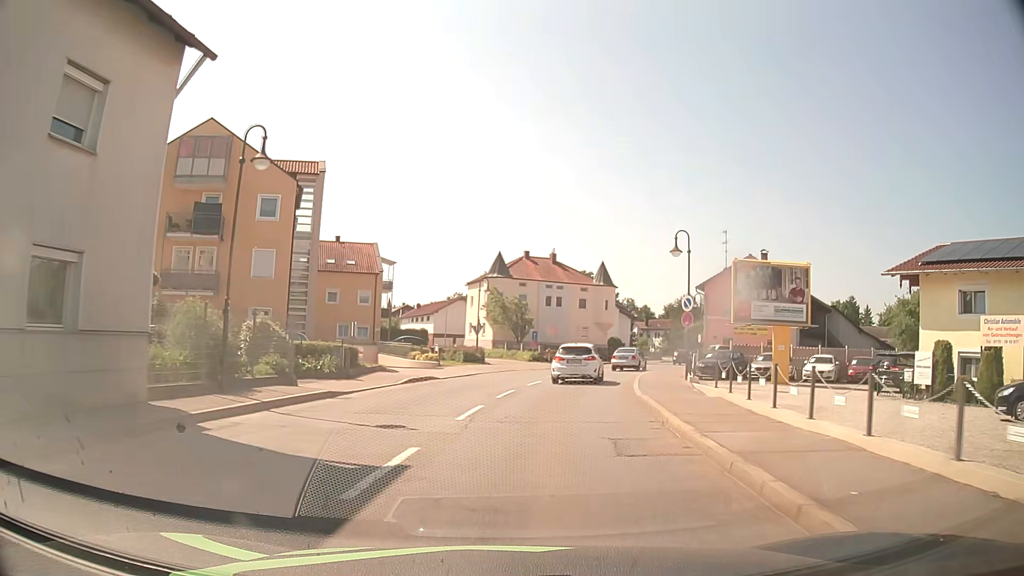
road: secondary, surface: asphalt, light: Day
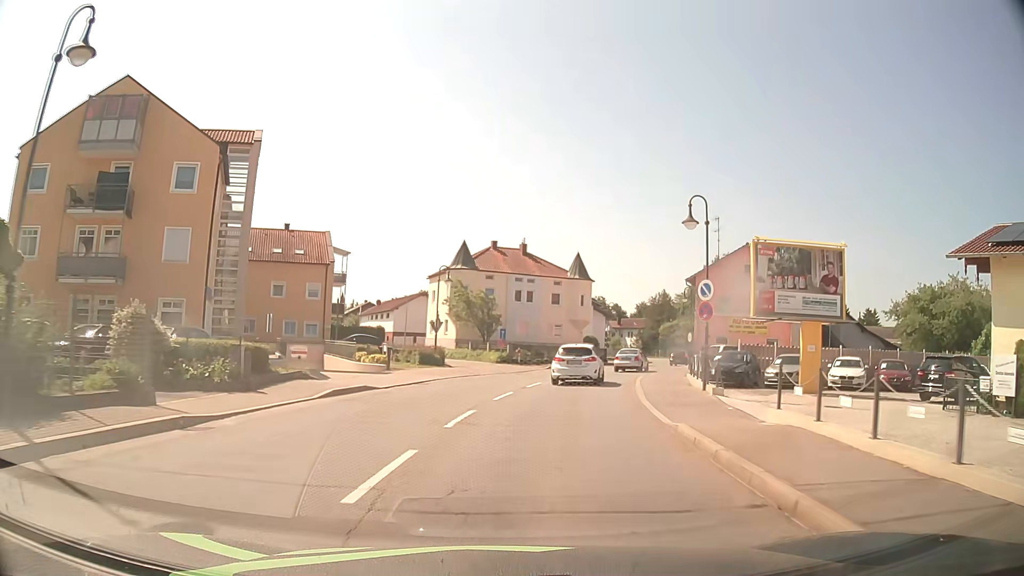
(+0.1, +6.5) m; +2°
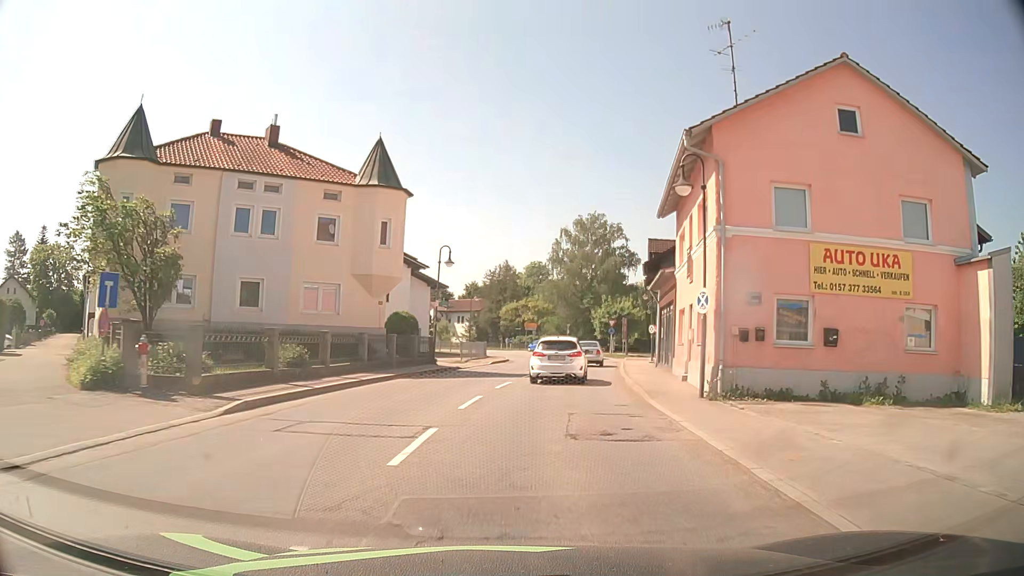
(+4.3, +33.0) m; +15°
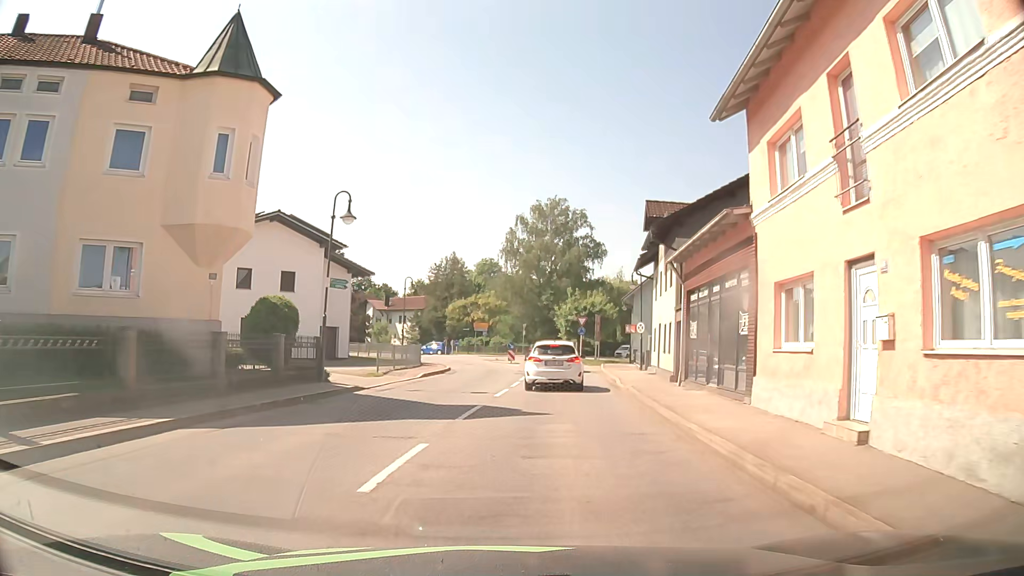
(+0.5, +12.9) m; +4°
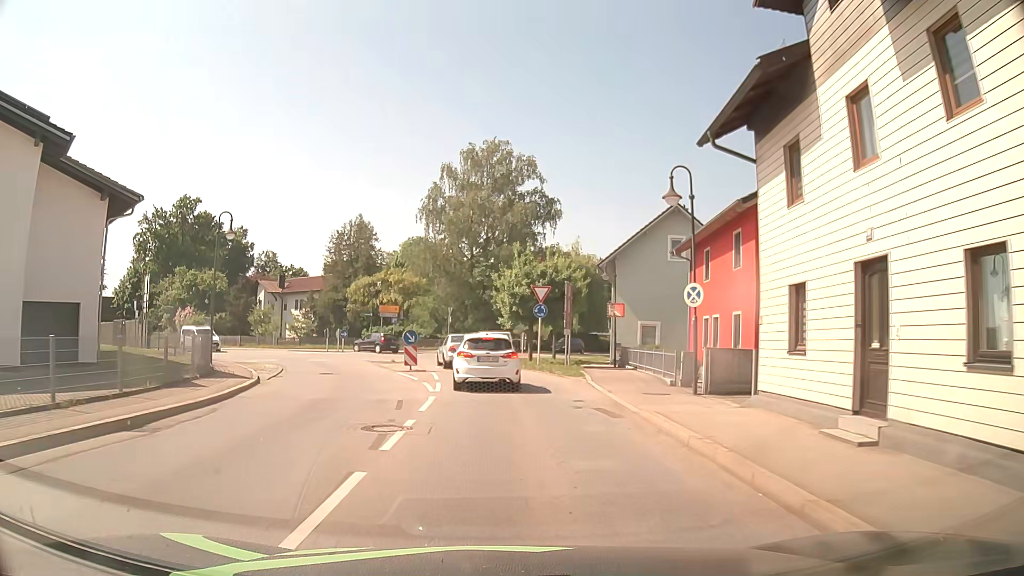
(+1.5, +22.6) m; +5°
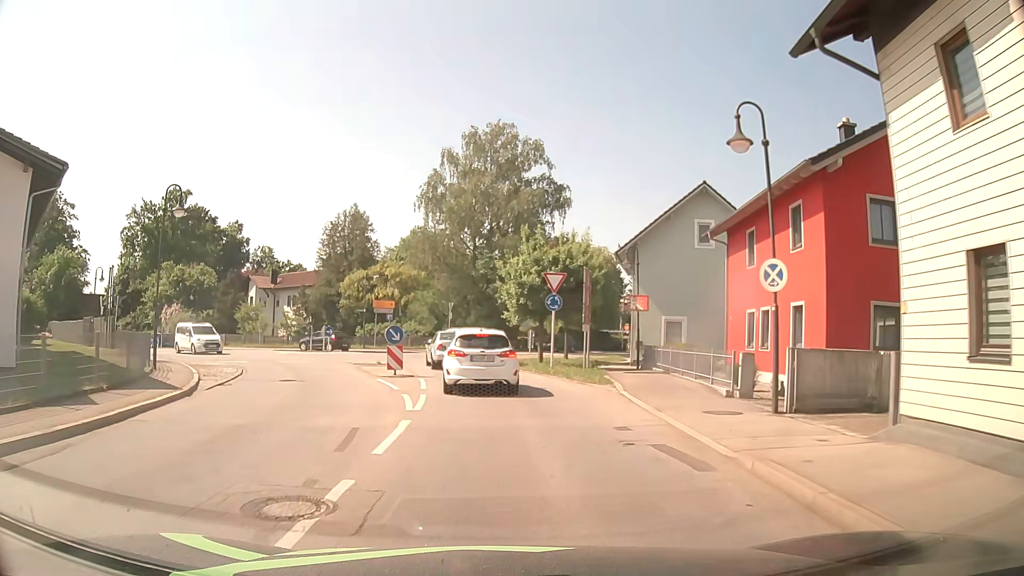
(0.0, +4.9) m; -1°
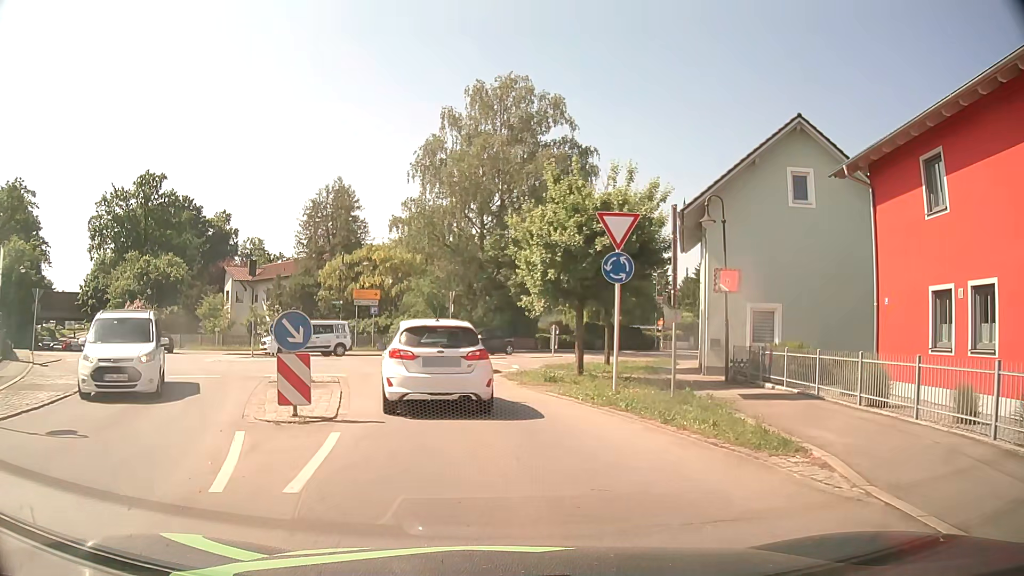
(+0.1, +10.9) m; +1°
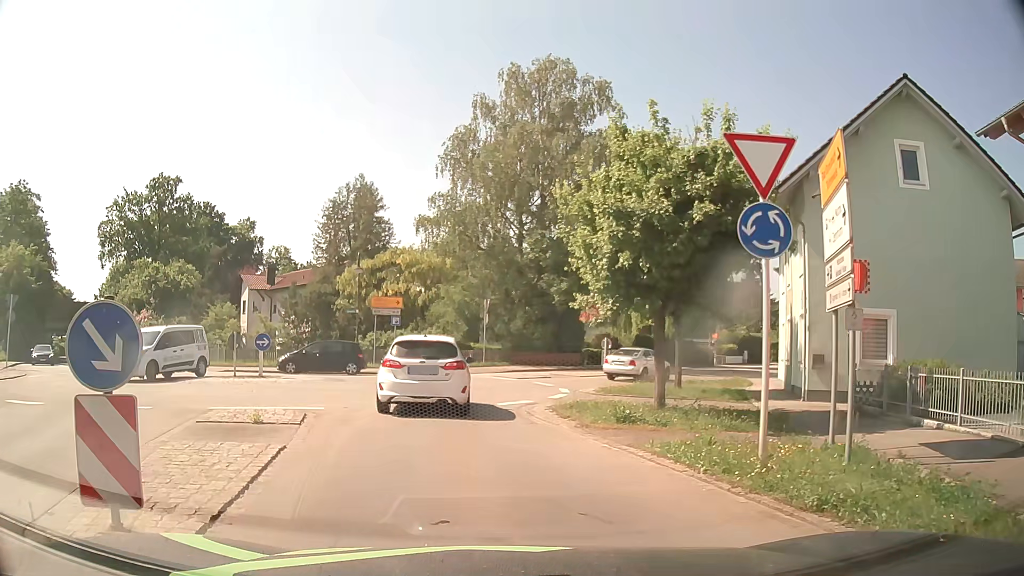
(-0.2, +5.7) m; -4°
(-1, +10) (-2, +20) (-7, +28) (-16, +32) (-24, +38) (-31, +46) (-38, +53) (-44, +61) (-50, +69) (-56, +77) m
